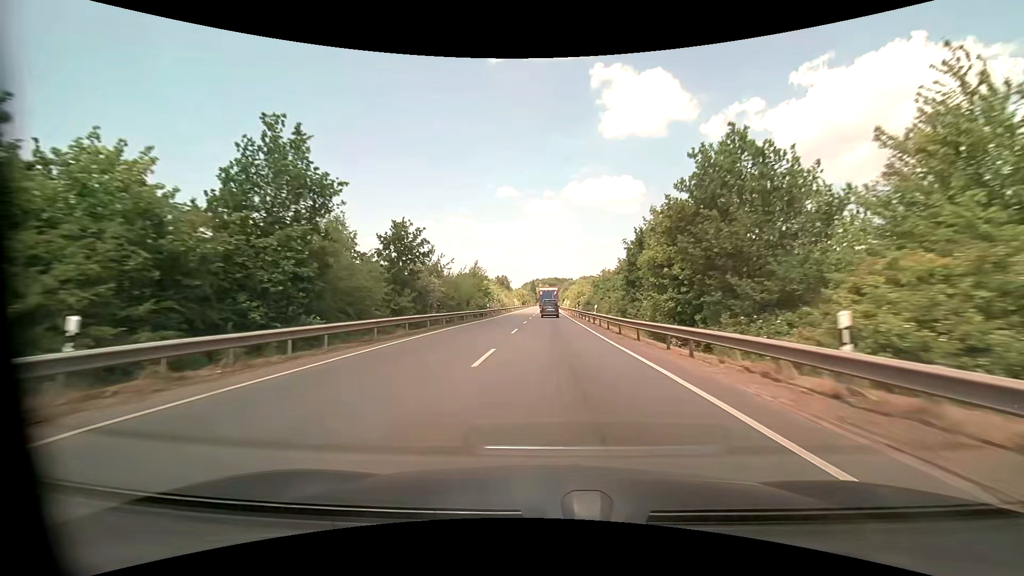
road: primary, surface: asphalt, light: Day
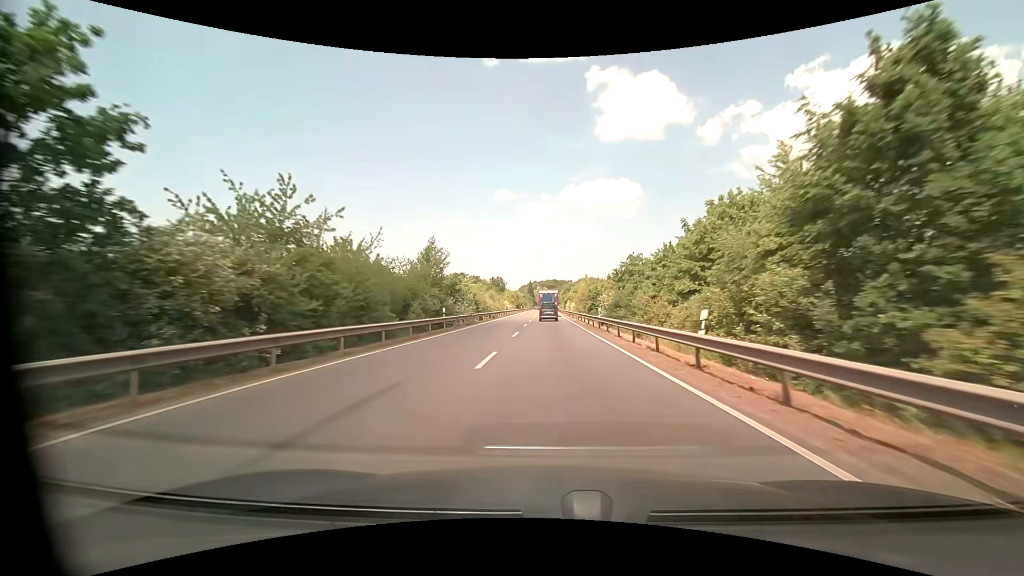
(-0.1, +23.8) m; 0°
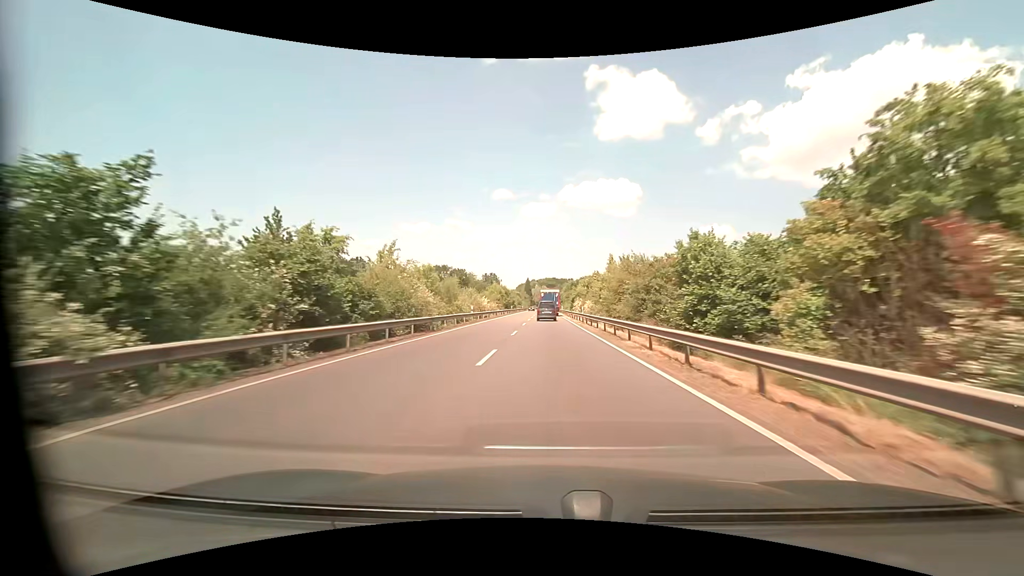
(0.0, +35.5) m; 0°
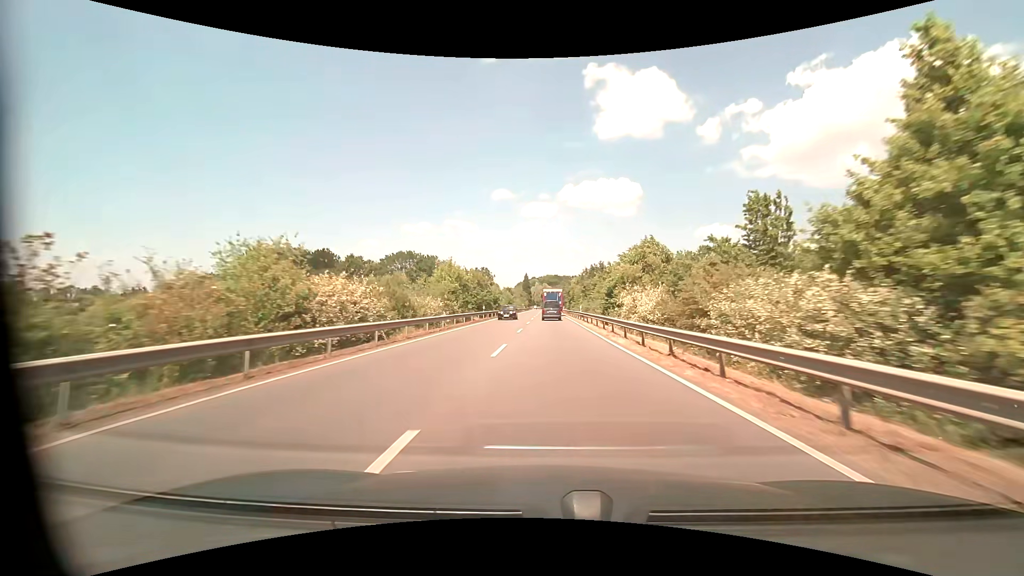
(-0.1, +46.0) m; 0°
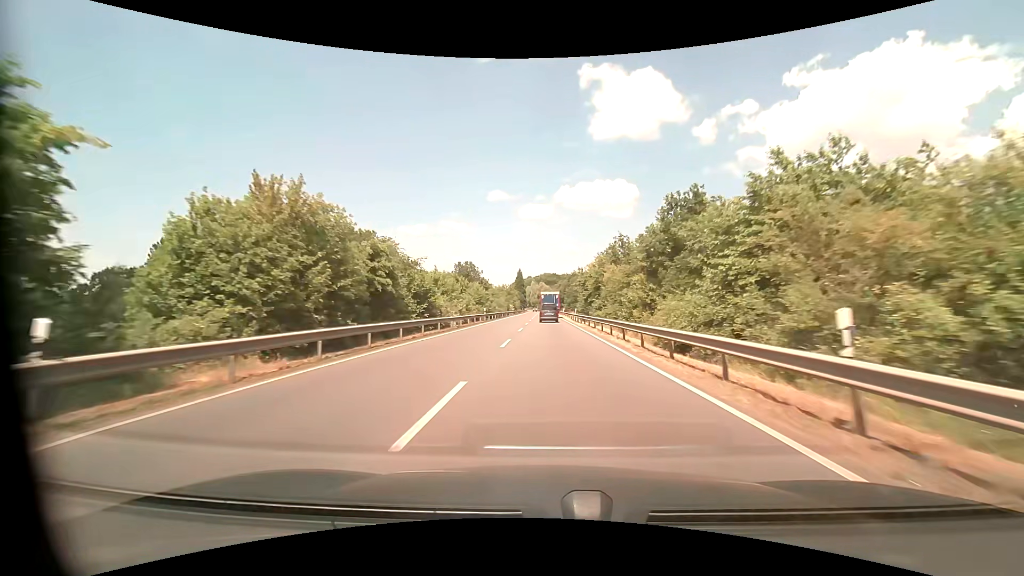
(+0.1, +44.5) m; 0°
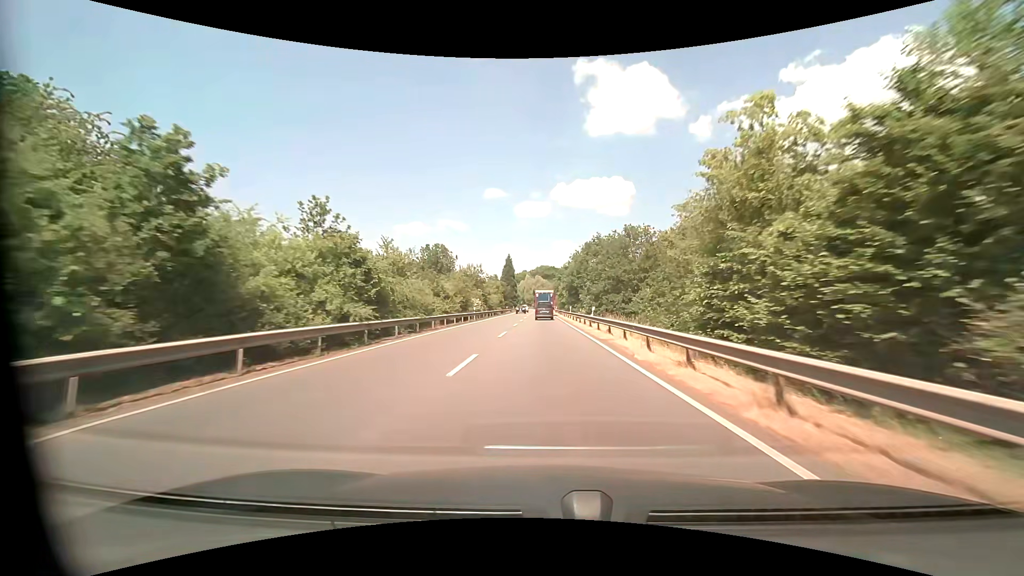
(+0.3, +55.4) m; +1°
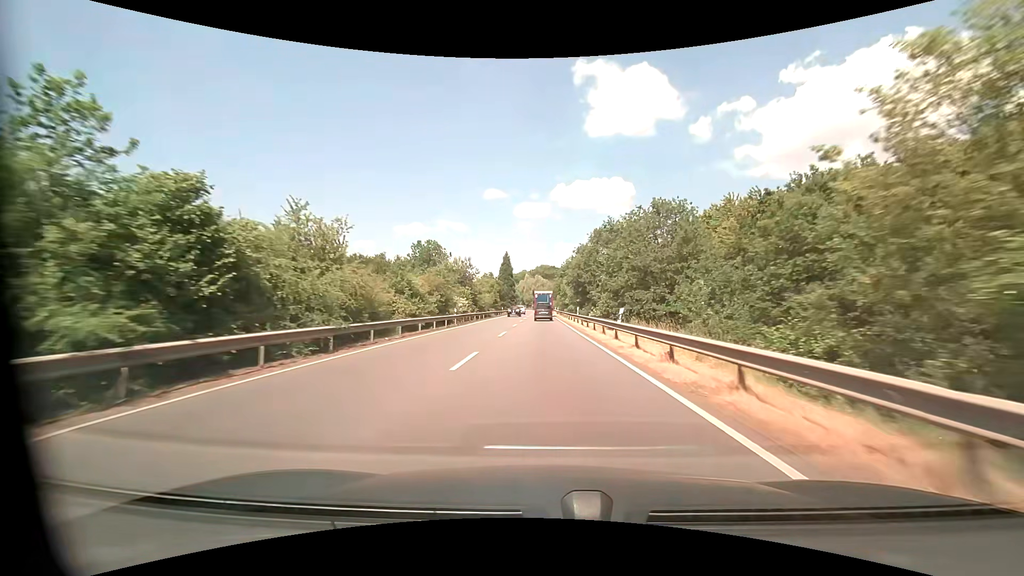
(0.0, +11.0) m; 0°
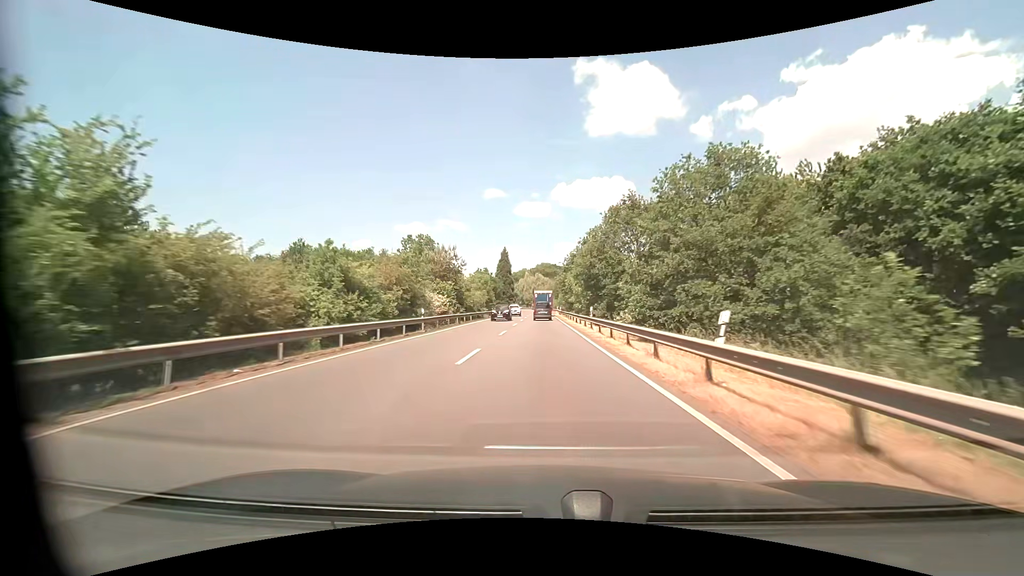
(0.0, +11.0) m; 0°
(0, +10) (0, +20) (0, +30) (0, +40) (0, +50) (-1, +60) (-1, +70) (-1, +80) (-1, +90) (-1, +100) m
